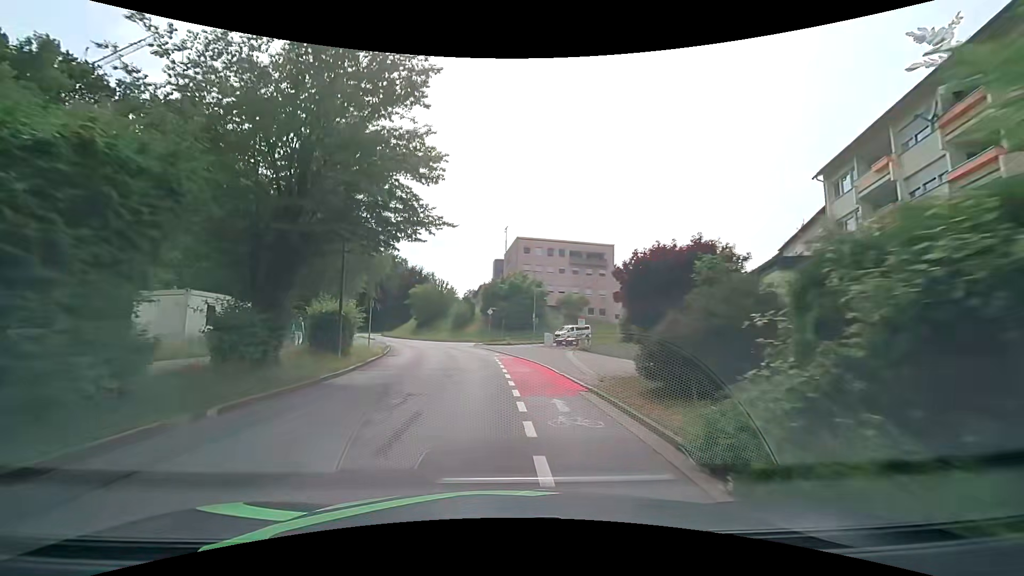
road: tertiary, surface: asphalt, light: Day
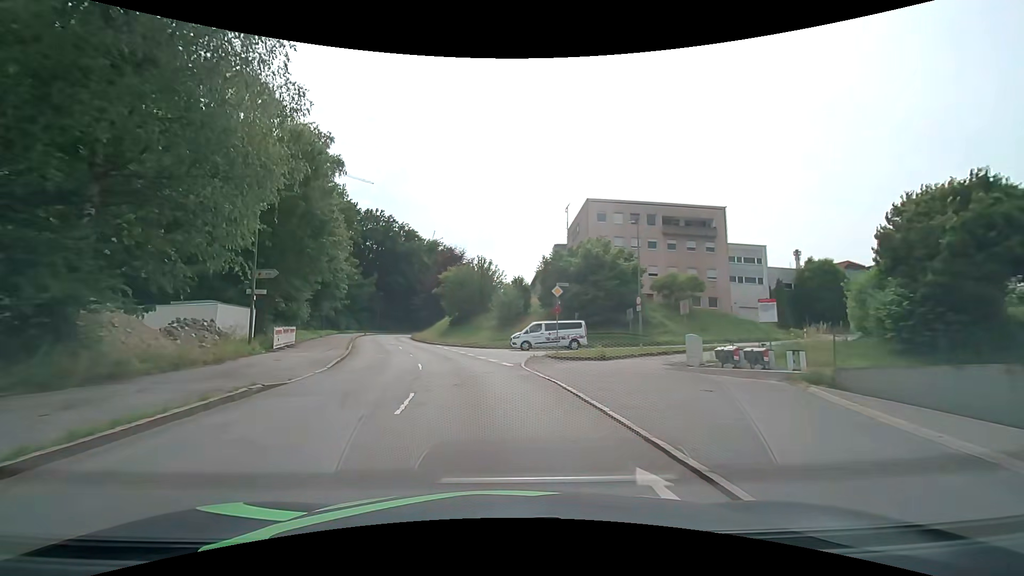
(-1.1, +24.6) m; -7°
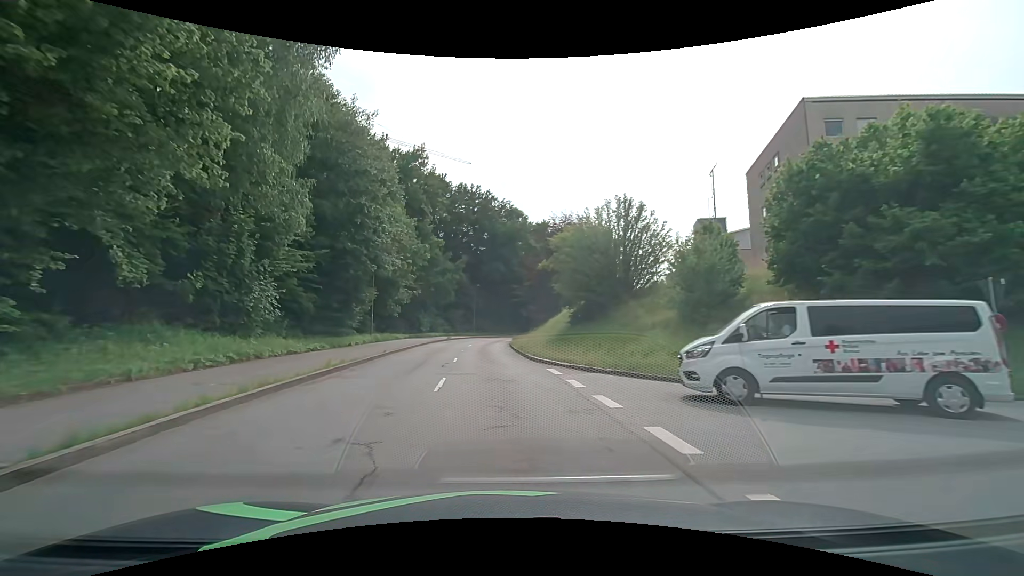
(-2.9, +24.7) m; -13°
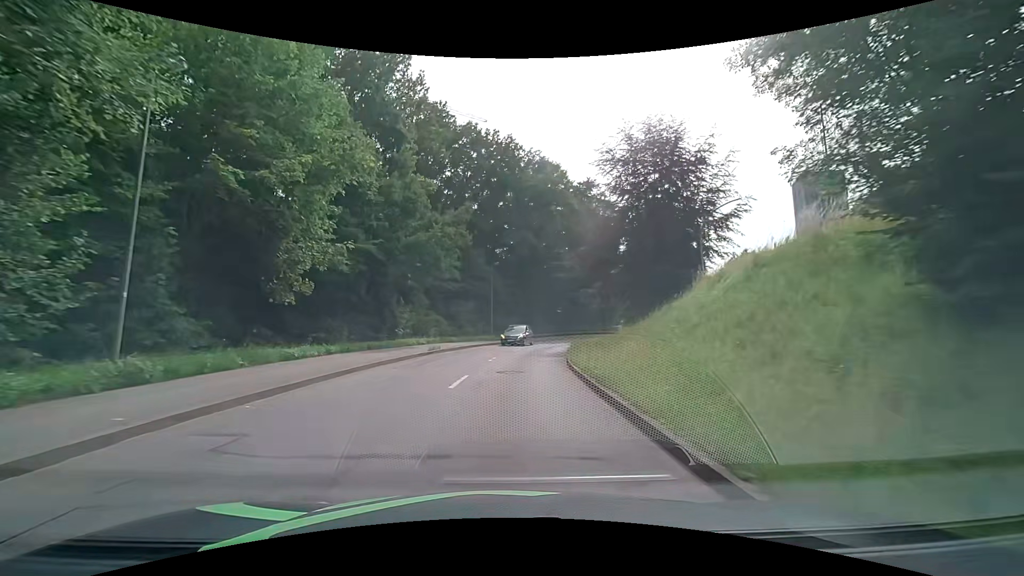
(-1.0, +26.9) m; -2°
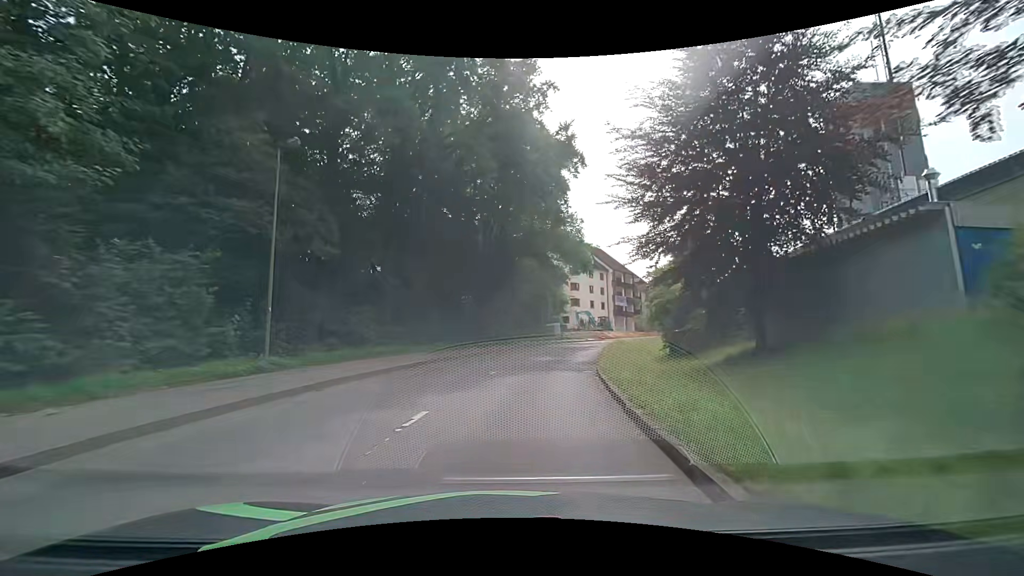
(+2.1, +33.0) m; +11°
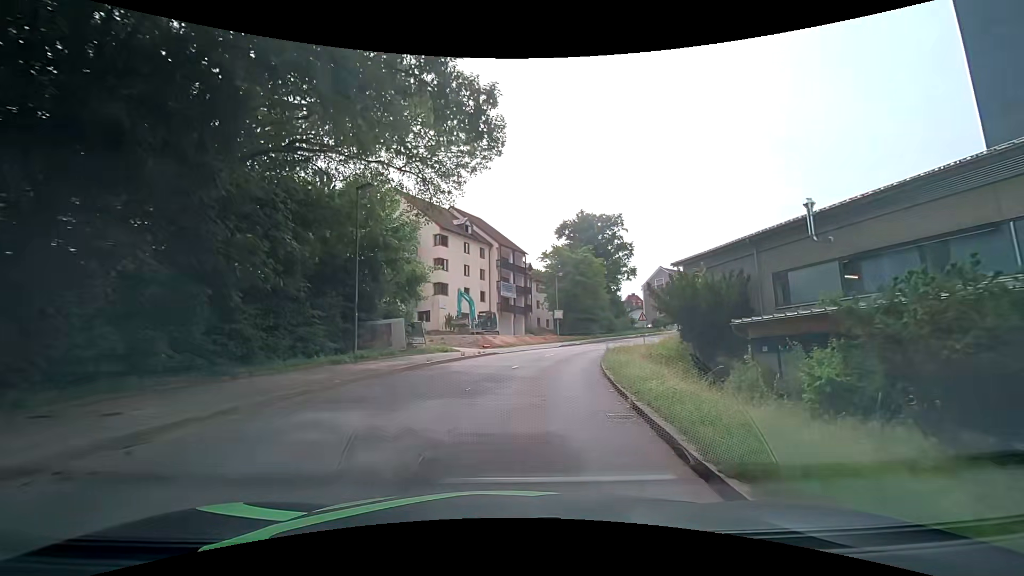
(+3.9, +31.1) m; +14°
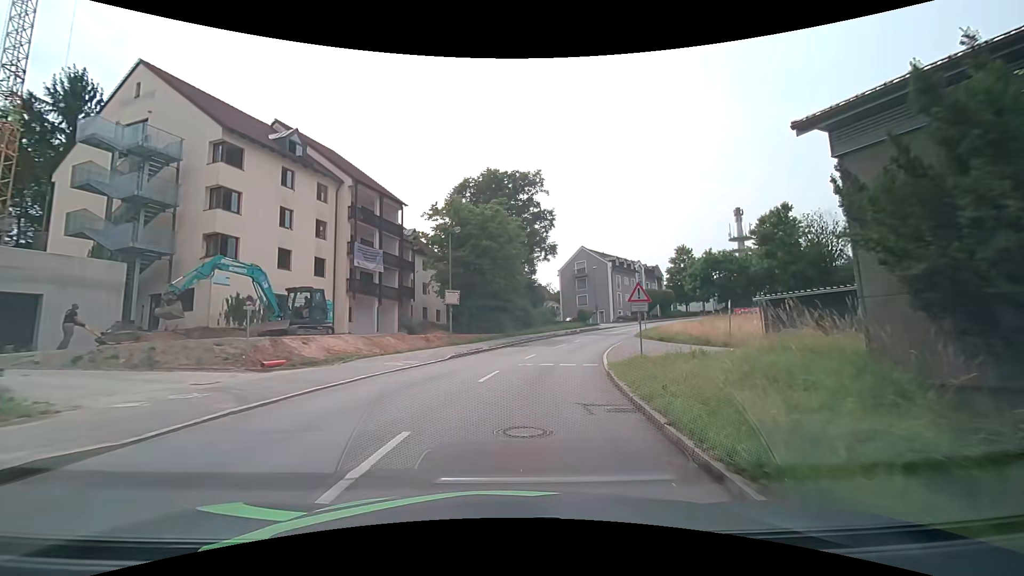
(+2.6, +23.8) m; +12°
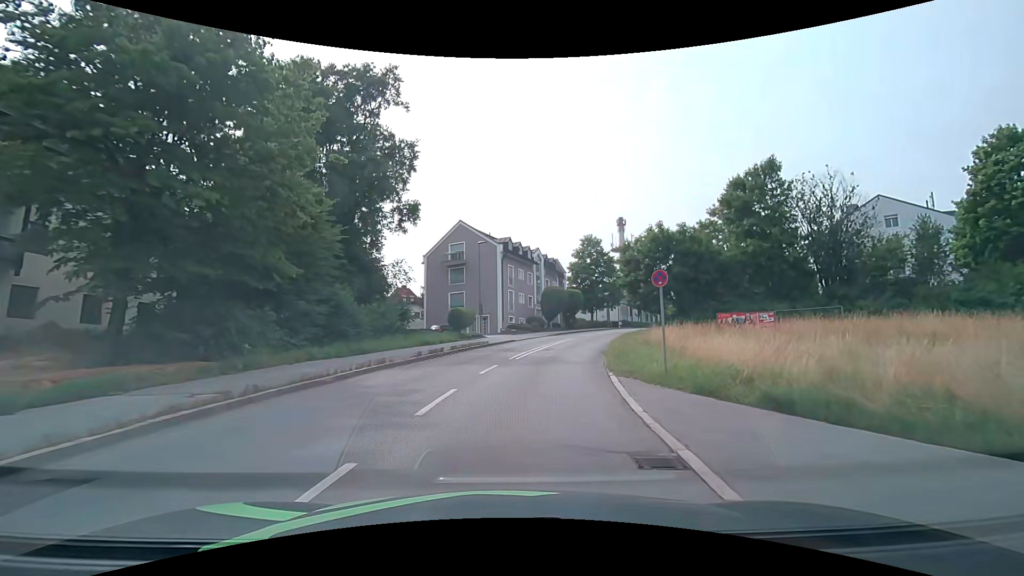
(+3.7, +27.9) m; +15°
(0, +10) (+1, +20) (+3, +30) (+6, +39) (+10, +49) (+15, +57) (+20, +66) (+26, +74) (+33, +81) (+40, +88) m
